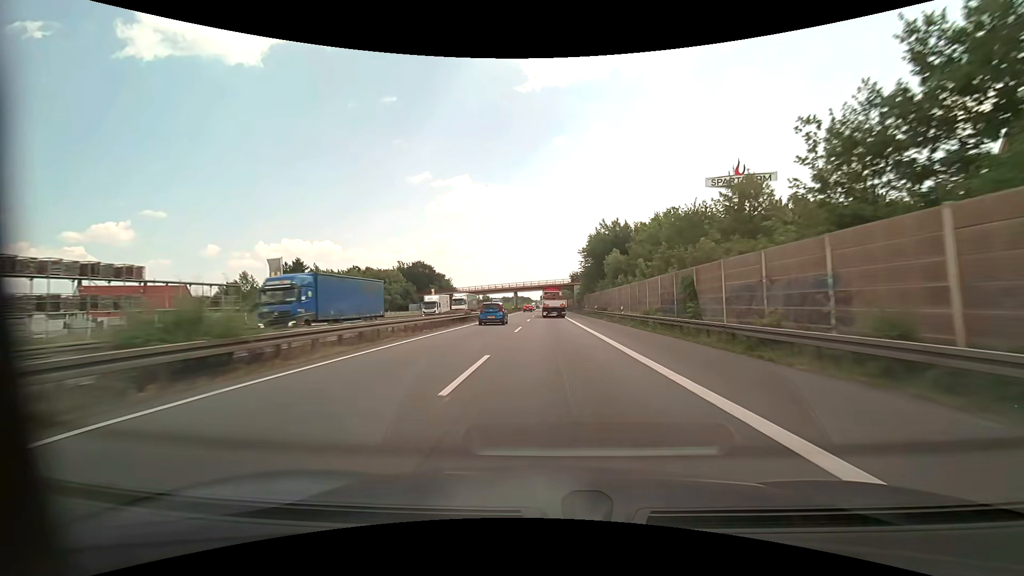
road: motorway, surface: asphalt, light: Day
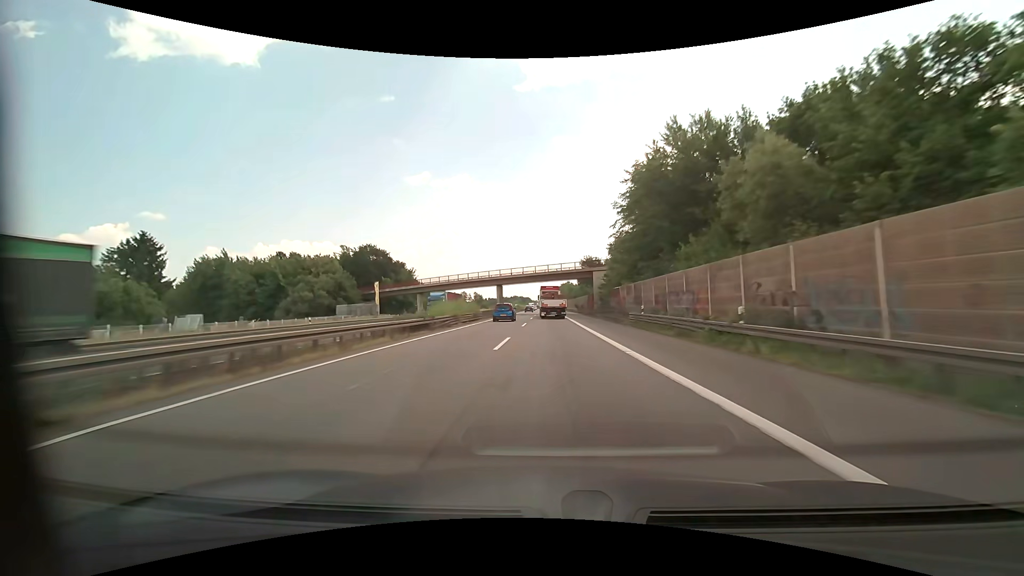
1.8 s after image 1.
(-0.1, +46.1) m; 0°
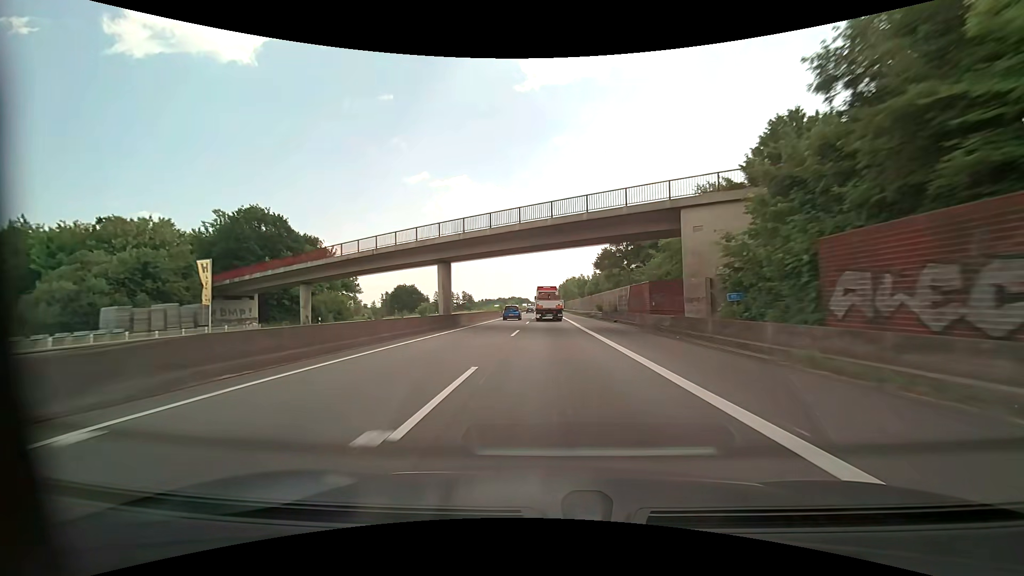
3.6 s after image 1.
(+0.1, +45.9) m; 0°
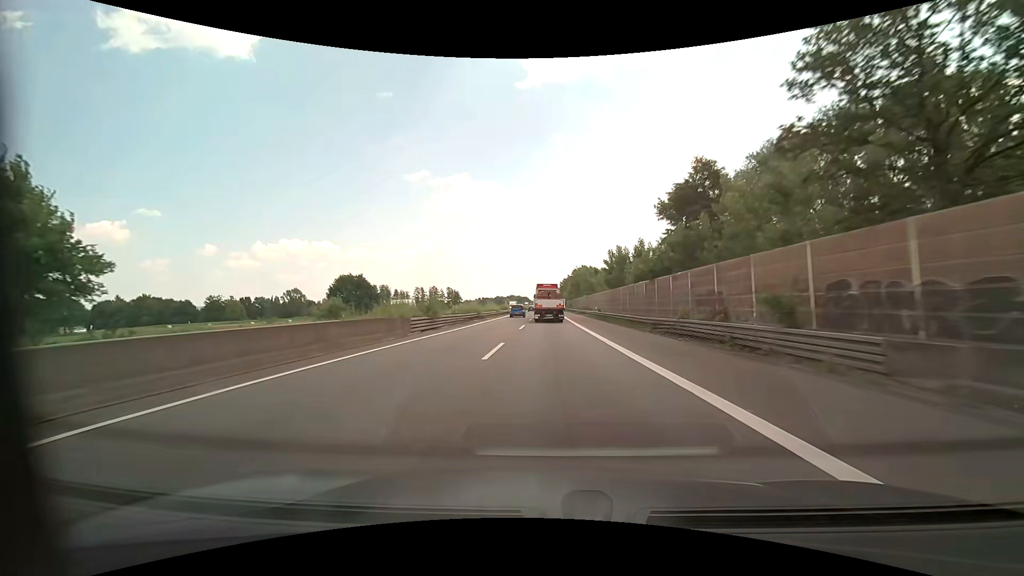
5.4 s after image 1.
(+0.2, +46.6) m; 0°
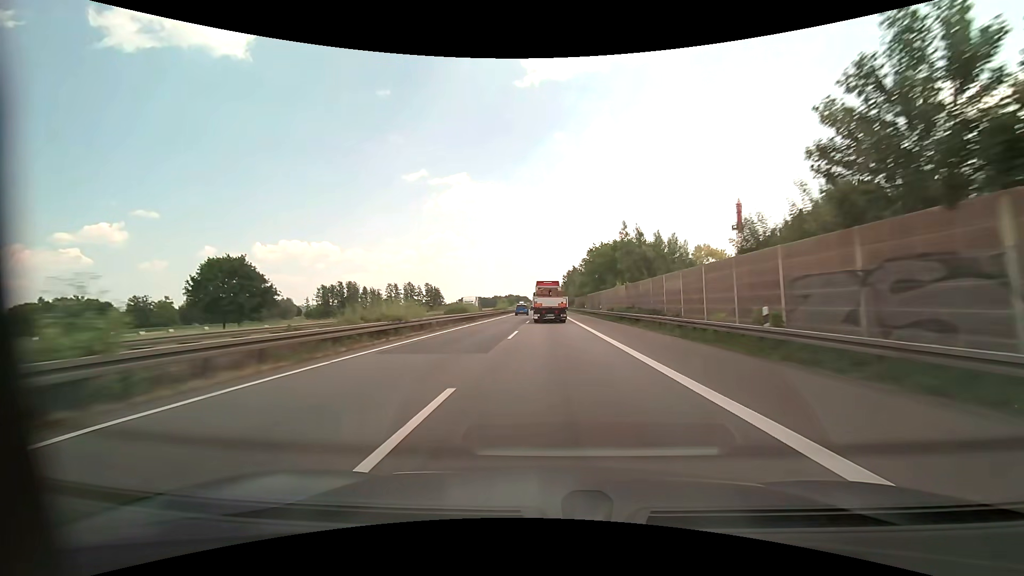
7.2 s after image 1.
(-0.1, +46.2) m; 0°
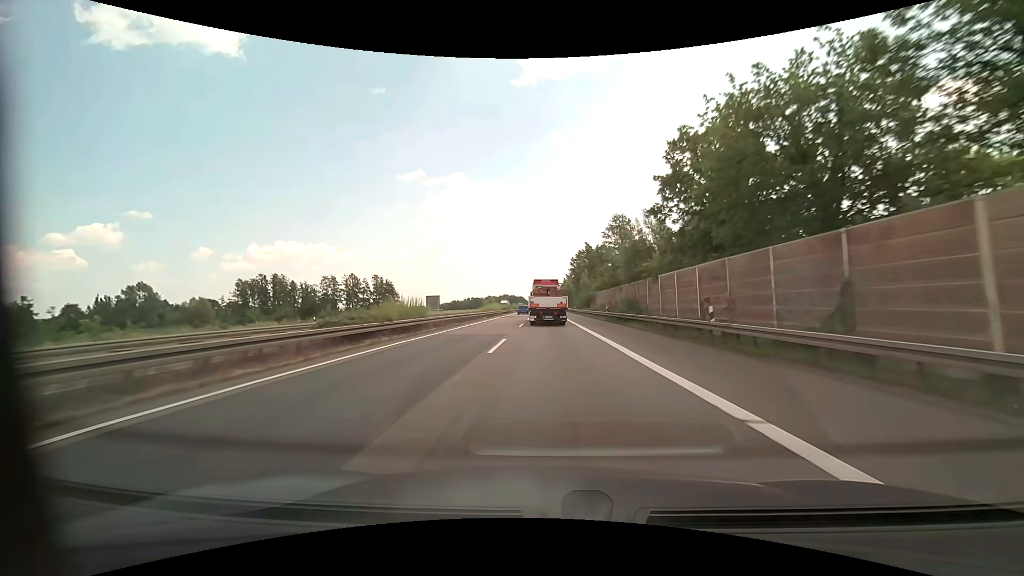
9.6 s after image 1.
(0.0, +59.9) m; 0°
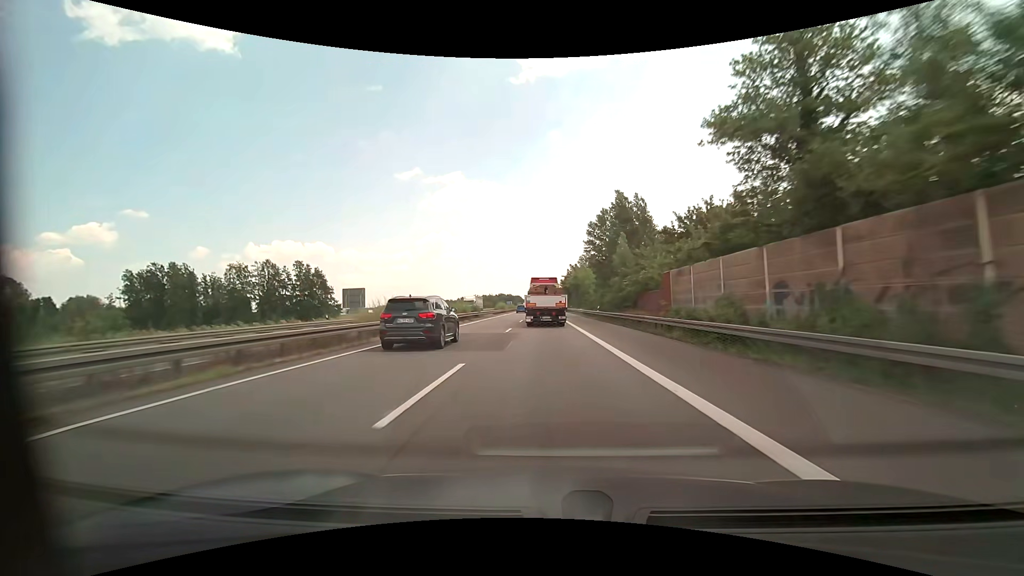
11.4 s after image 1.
(0.0, +44.5) m; 0°
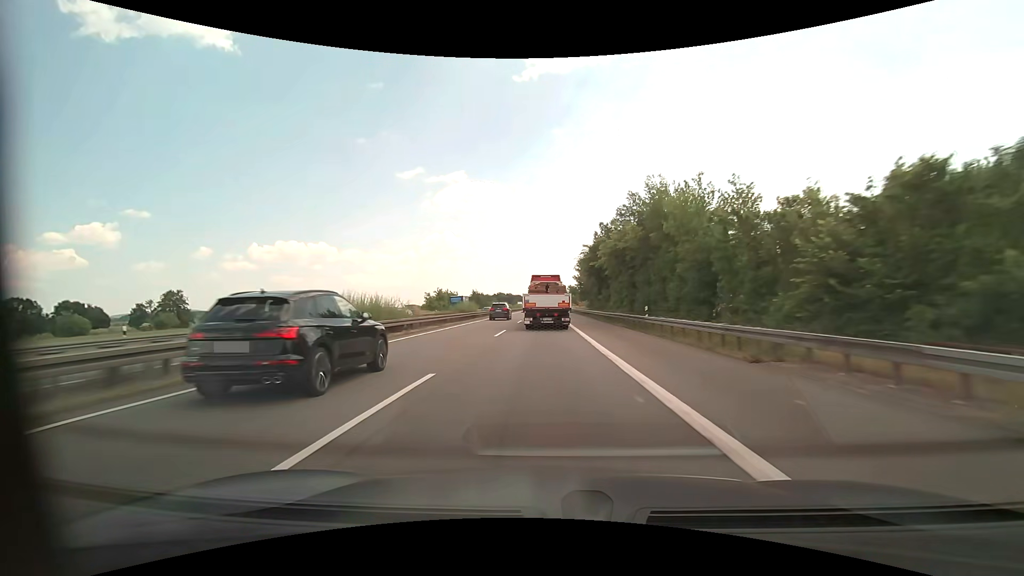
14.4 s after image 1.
(-0.4, +73.5) m; 0°
(0, +10) (0, +20) (0, +30) (0, +40) (0, +50) (0, +60) (0, +70) (0, +80) (-1, +90) (-1, +100) m
